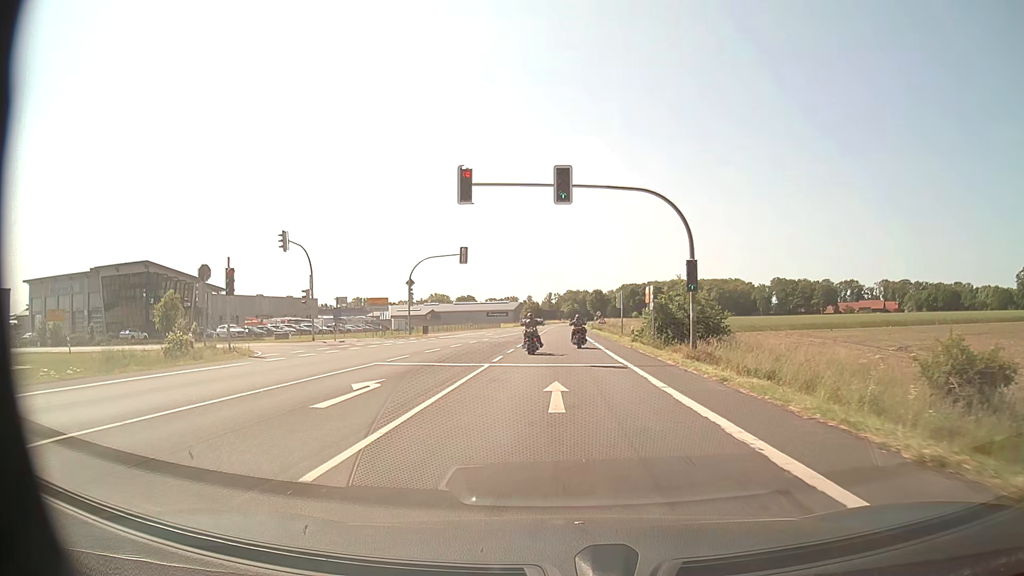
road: primary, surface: asphalt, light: Day
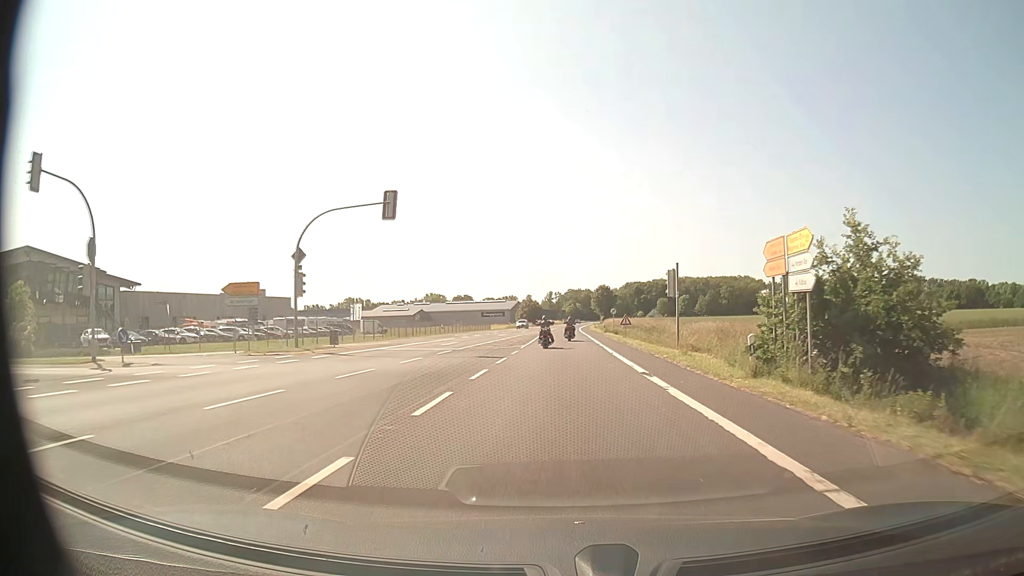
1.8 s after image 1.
(0.0, +24.6) m; 0°
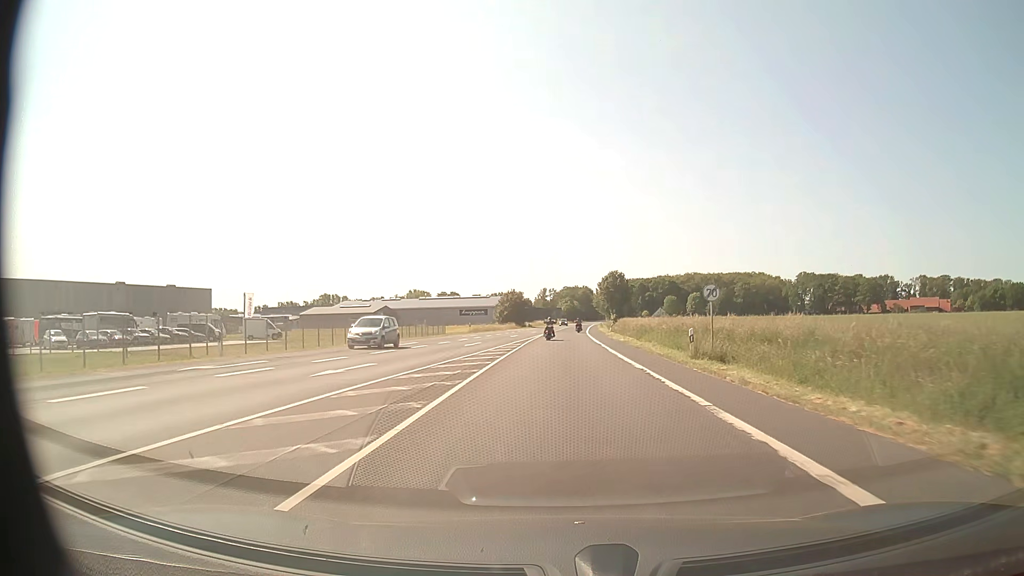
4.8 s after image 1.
(+0.1, +47.7) m; 0°
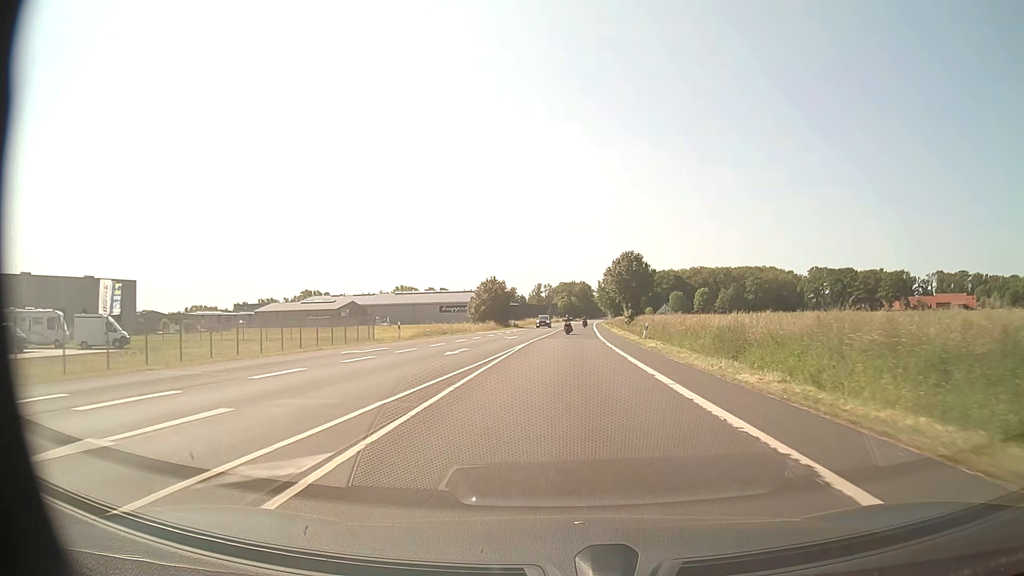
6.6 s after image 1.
(+0.1, +31.2) m; 0°
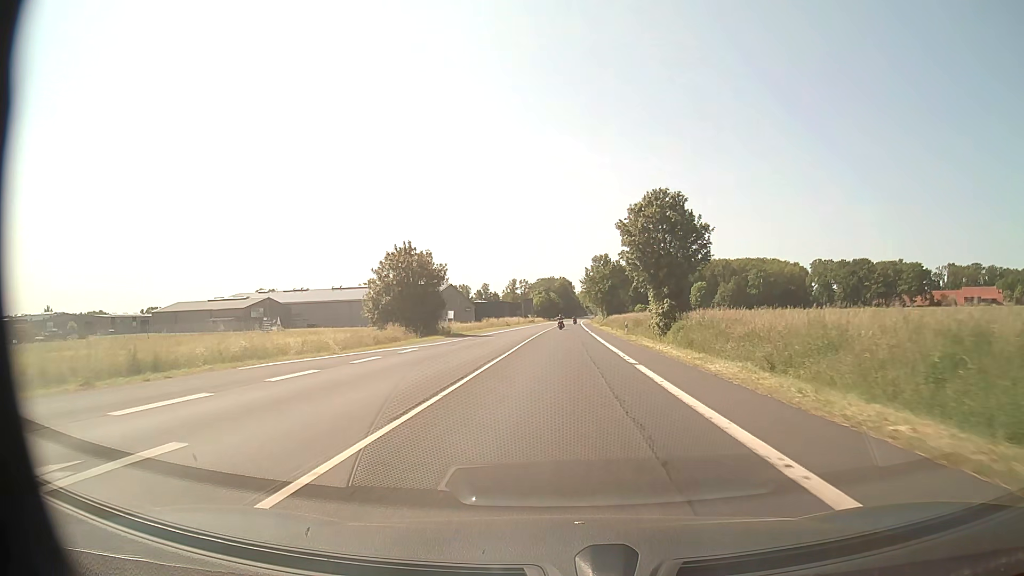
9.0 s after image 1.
(+0.8, +42.8) m; +2°
(0, +10) (0, +20) (0, +30) (0, +40) (0, +50) (+1, +60) (+1, +70) (+1, +80) (+1, +90) (+2, +100) m
